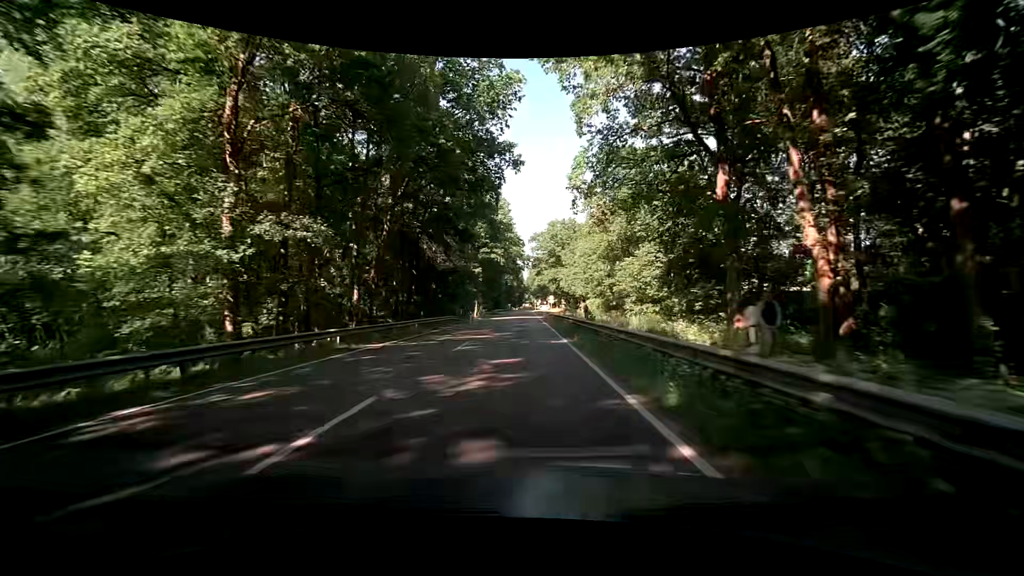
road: primary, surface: asphalt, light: Day
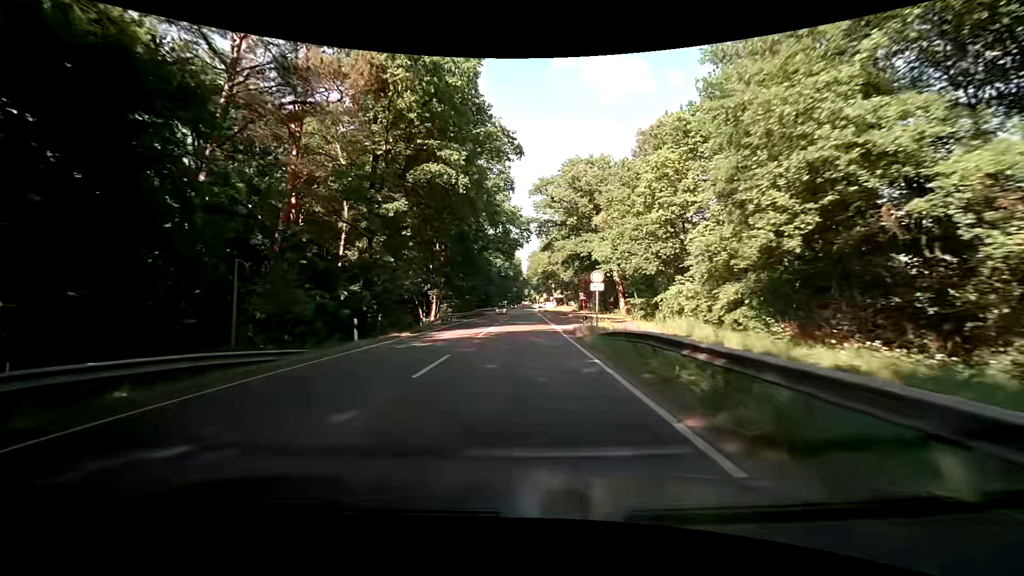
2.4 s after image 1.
(+0.3, +42.9) m; 0°
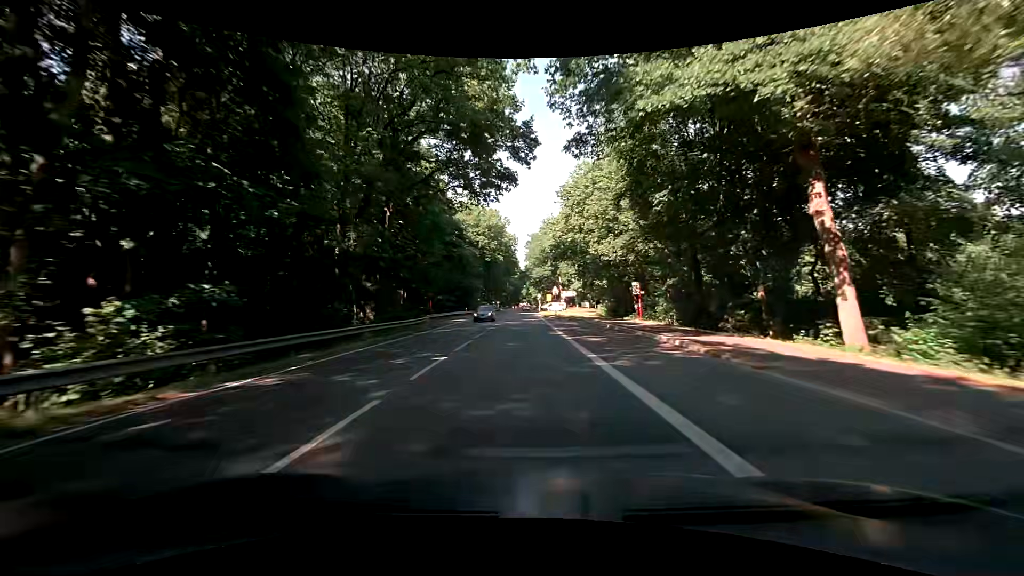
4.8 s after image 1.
(+0.4, +43.0) m; +1°
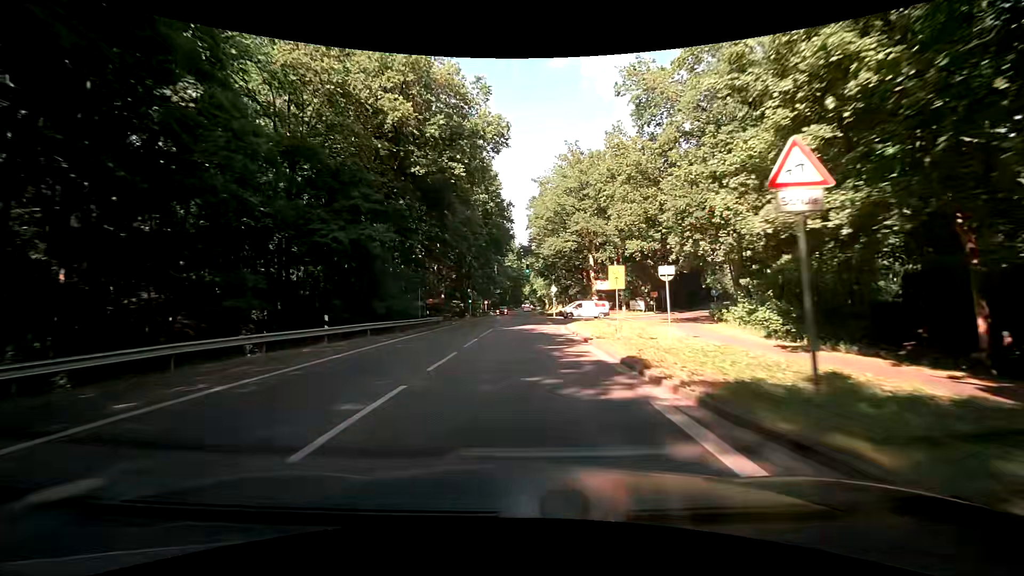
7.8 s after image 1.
(-0.1, +53.6) m; 0°
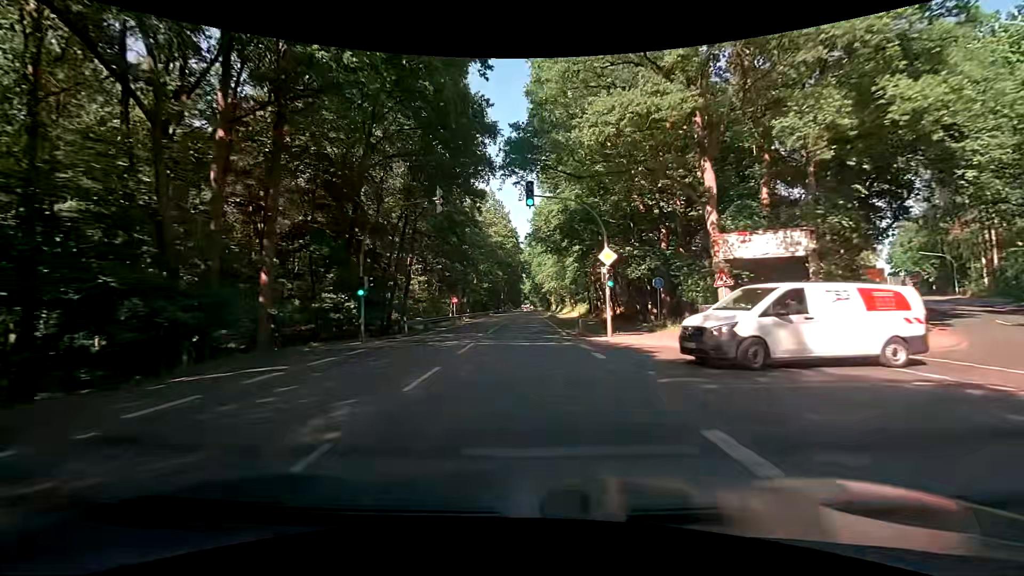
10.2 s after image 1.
(0.0, +42.9) m; 0°
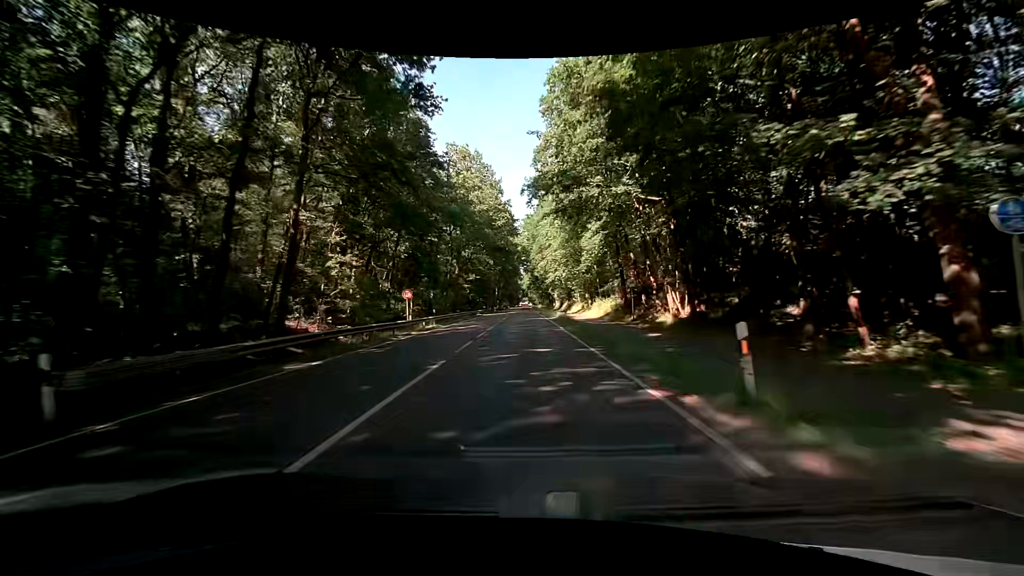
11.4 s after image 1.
(+0.1, +21.4) m; 0°
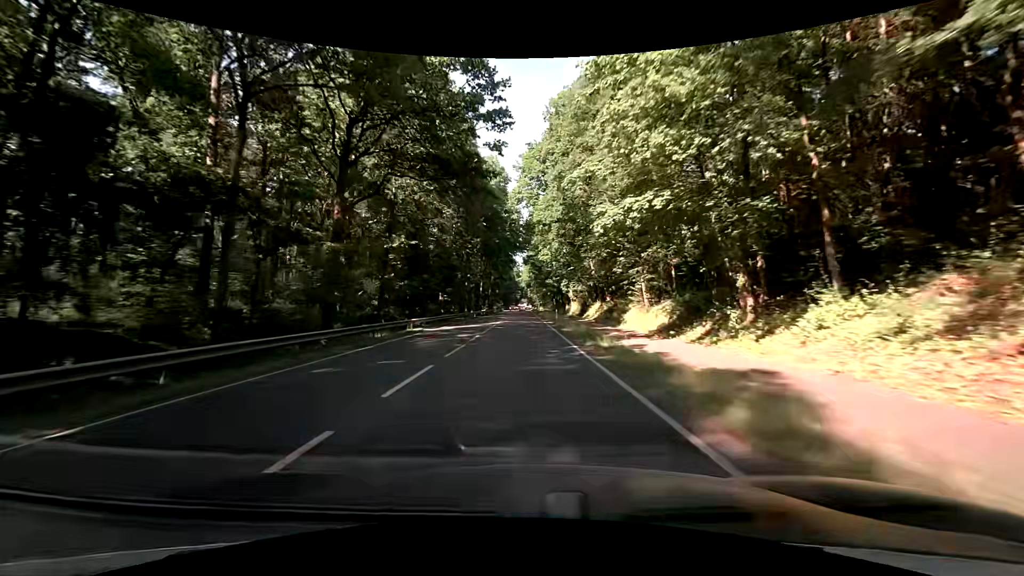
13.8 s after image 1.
(+0.3, +43.0) m; 0°
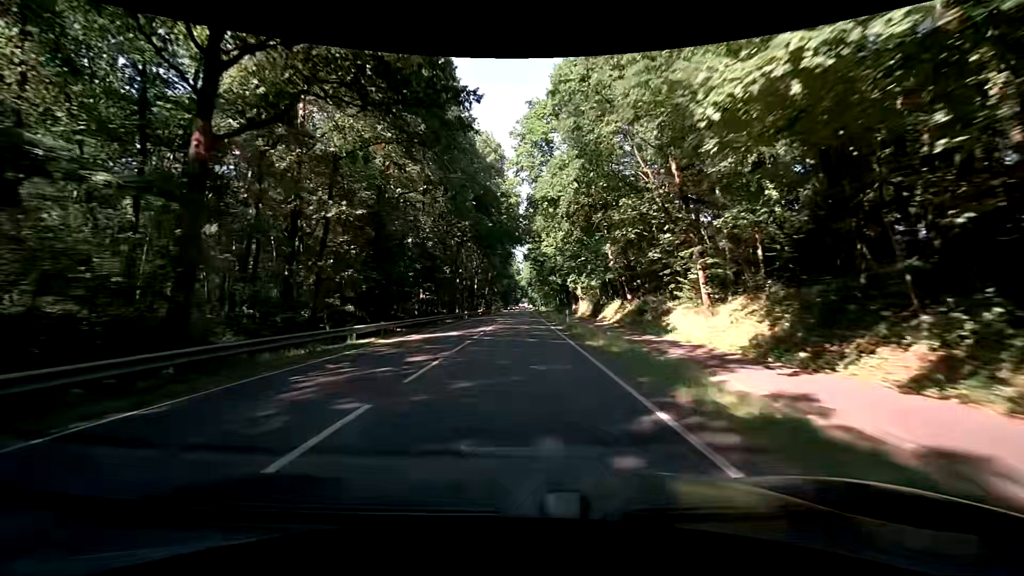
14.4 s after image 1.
(0.0, +10.8) m; 0°
(0, +10) (0, +20) (0, +30) (0, +40) (0, +50) (0, +60) (0, +70) (0, +80) (0, +90) (0, +100) m
